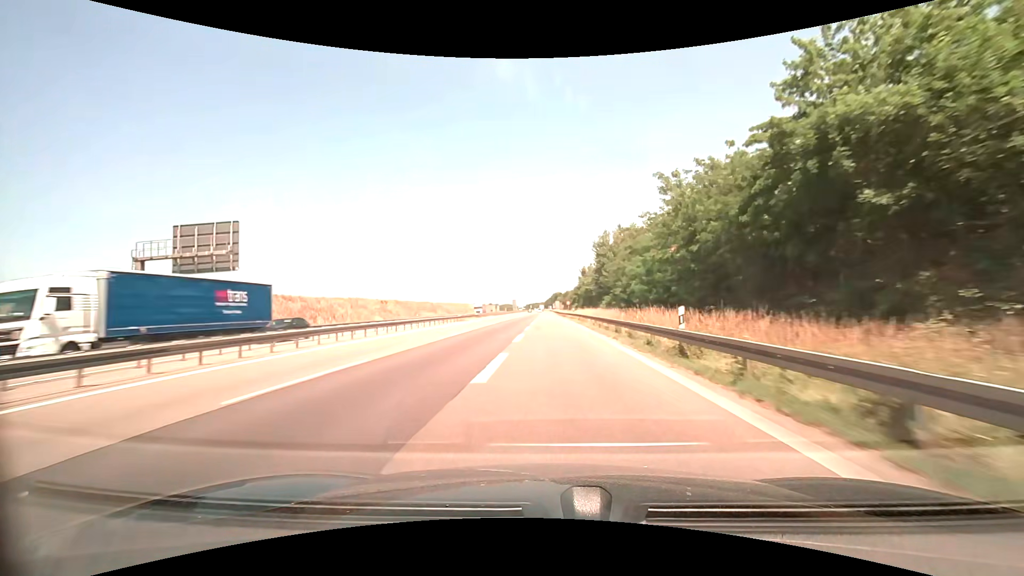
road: motorway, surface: asphalt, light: Day
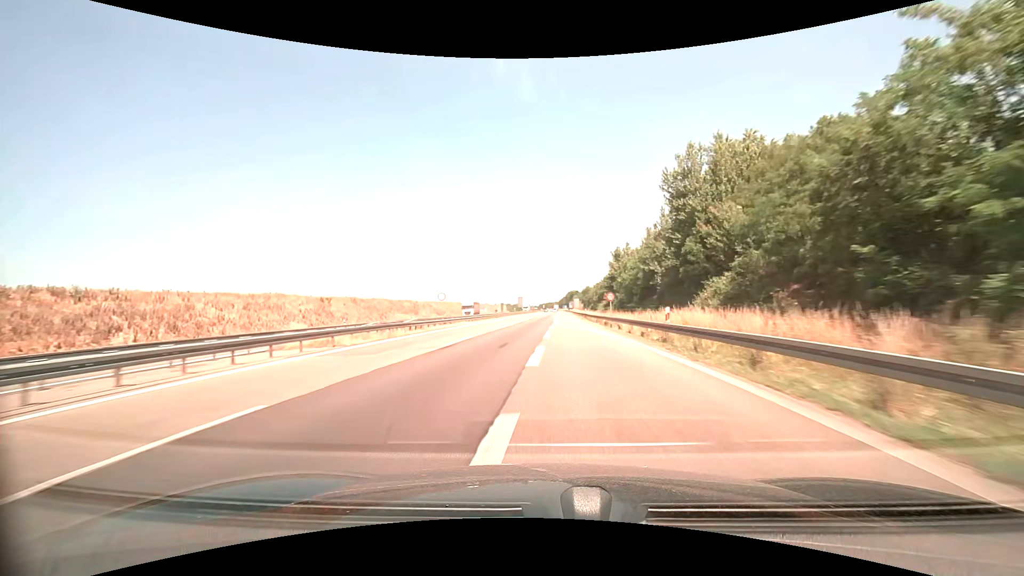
(-0.4, +42.6) m; -1°
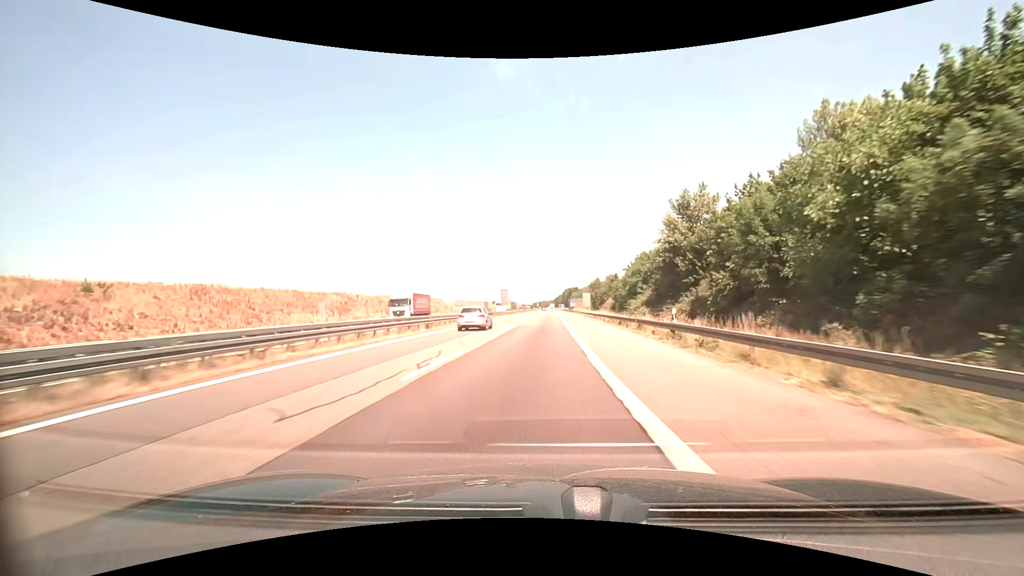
(-0.4, +45.9) m; 0°
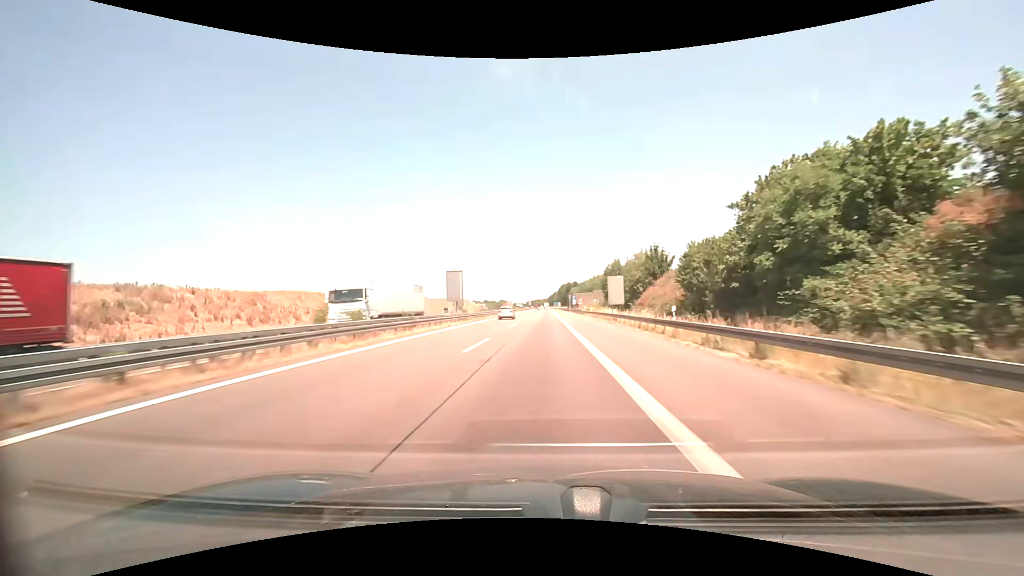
(+0.8, +48.5) m; +1°
(0, +10) (0, +20) (0, +30) (0, +40) (0, +50) (0, +60) (0, +70) (0, +80) (0, +90) (0, +100) m
